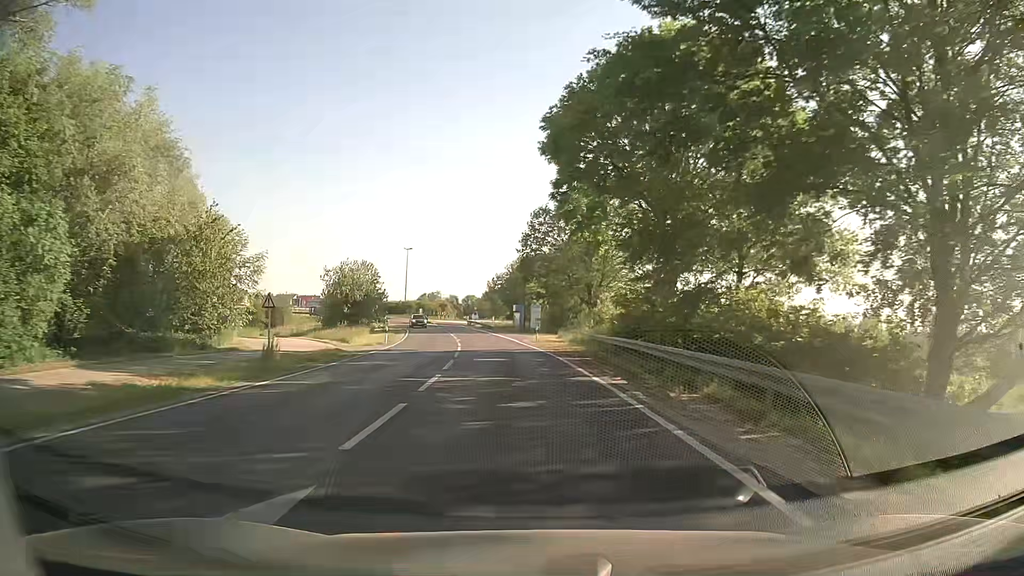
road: secondary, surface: asphalt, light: Day
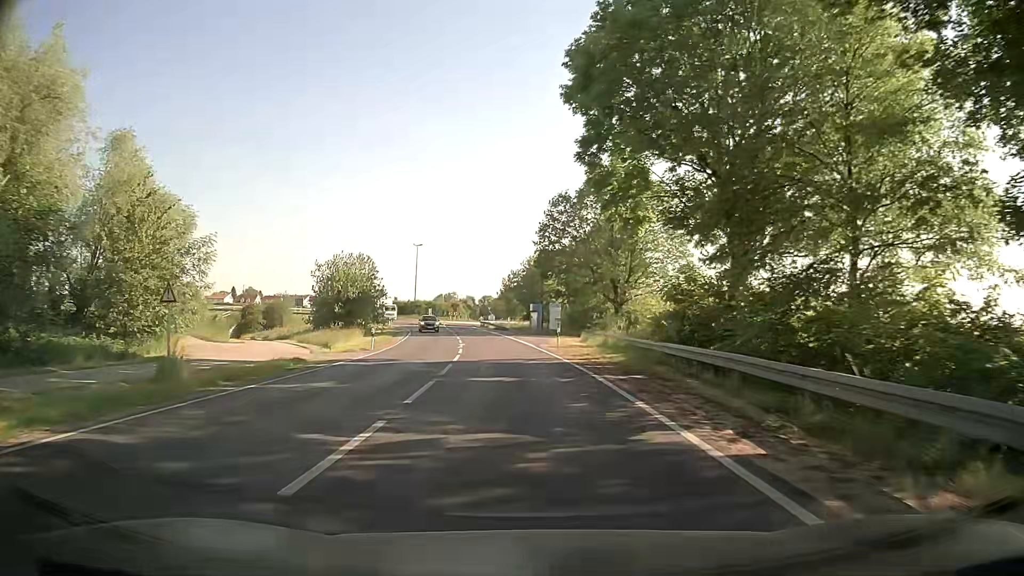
(-0.1, +8.1) m; -2°
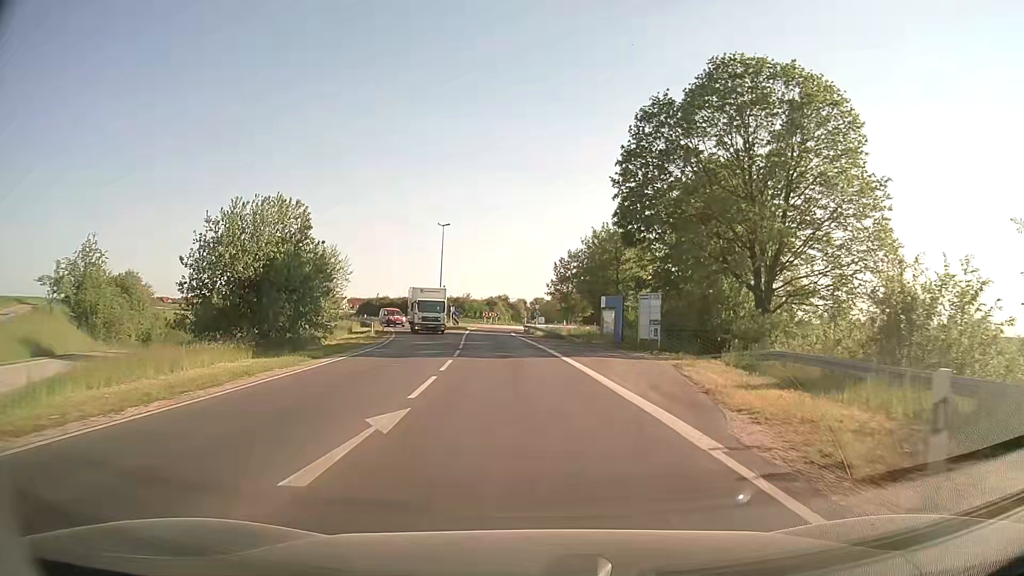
(-1.1, +29.1) m; -4°
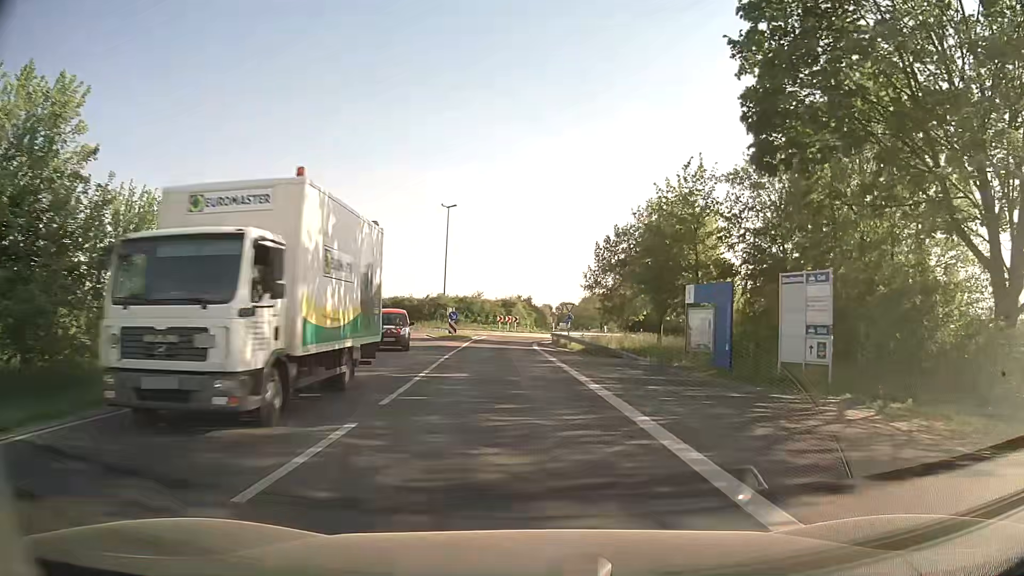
(-0.4, +19.2) m; -2°
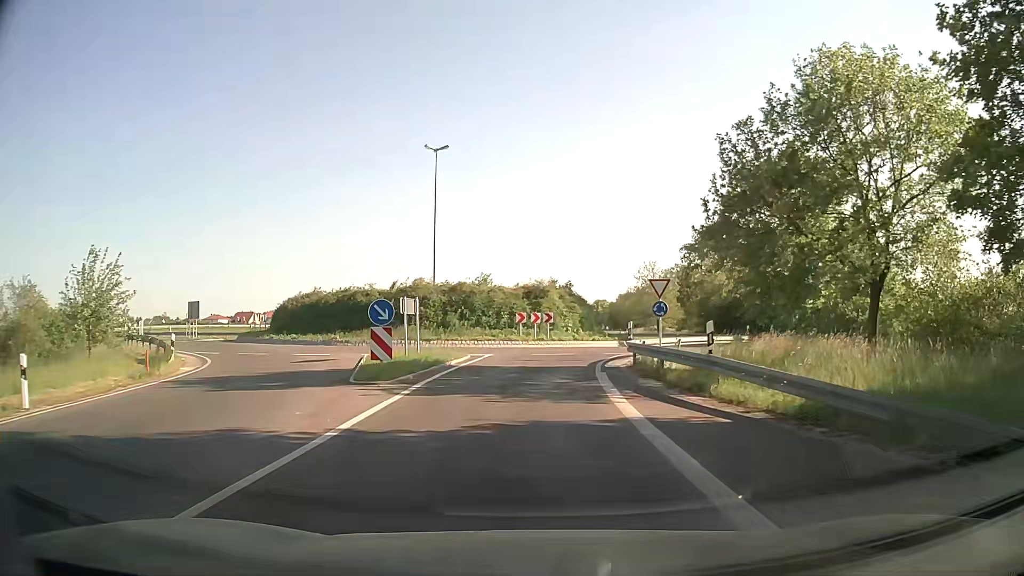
(-0.7, +26.1) m; -3°
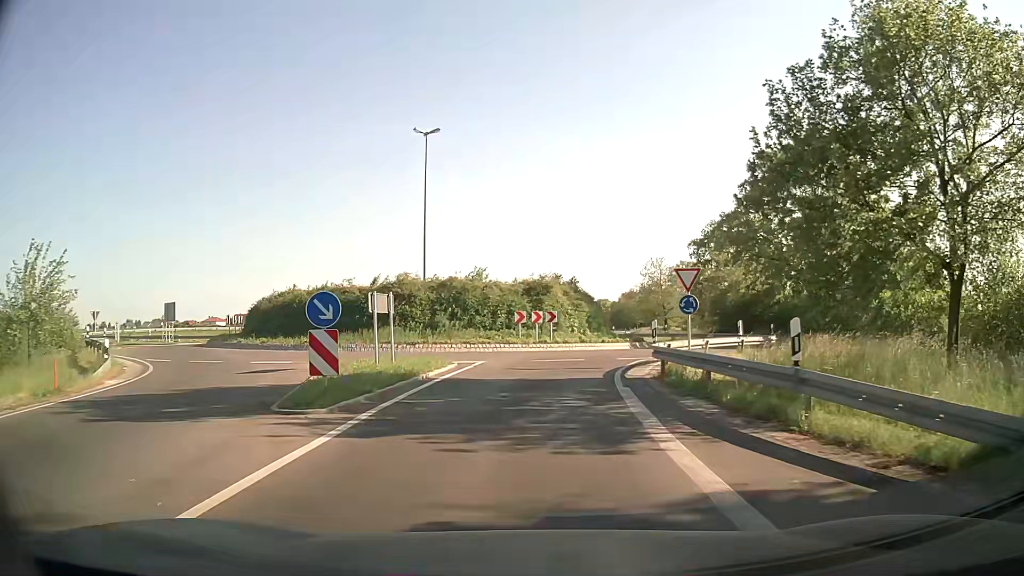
(0.0, +4.4) m; 0°
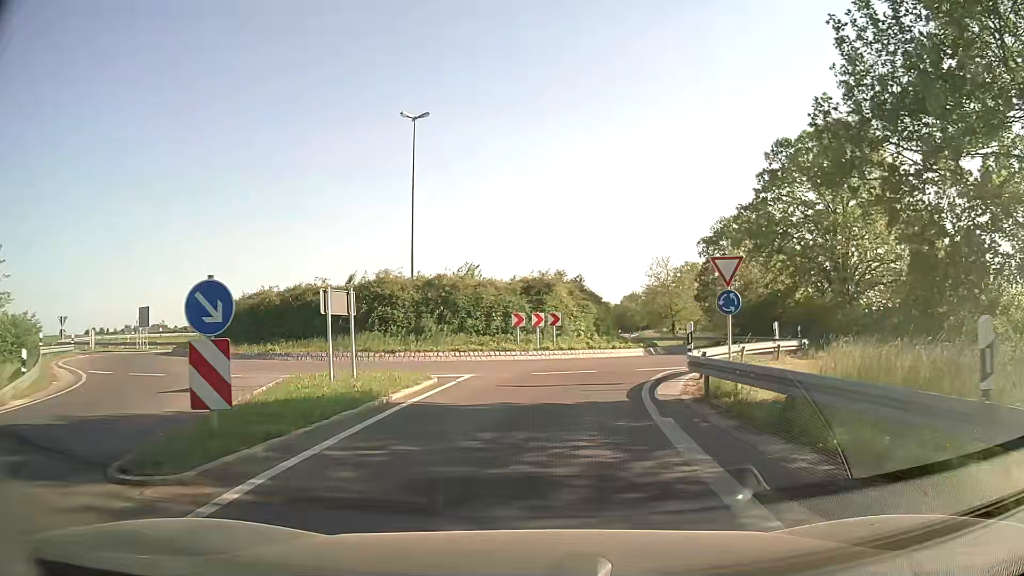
(0.0, +4.2) m; 0°
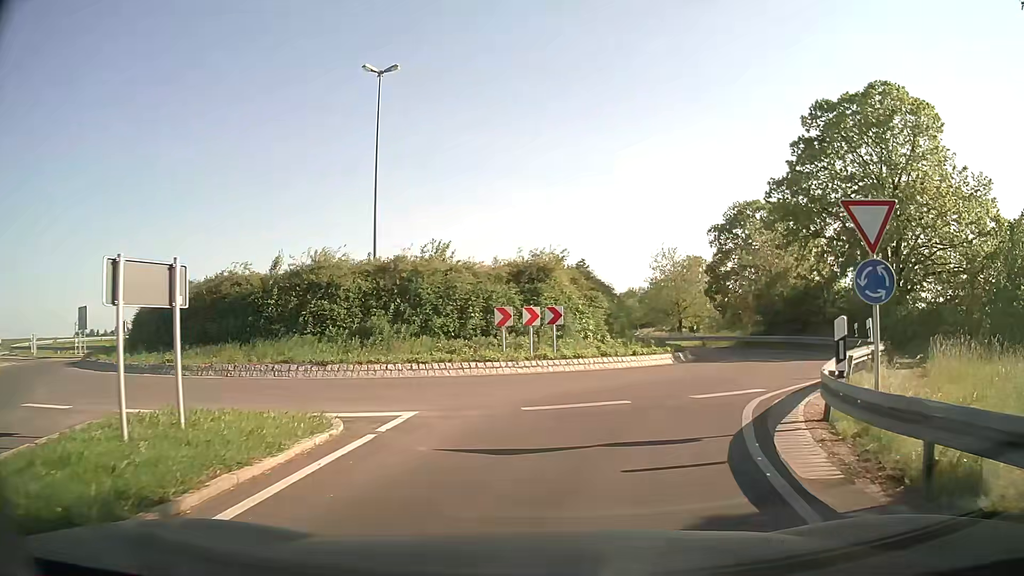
(-0.1, +7.4) m; -1°
(+1, +10) (+6, +19) (+10, +28) (+9, +38) (+6, +47) (+5, +57) (+6, +67) (+8, +77) (+10, +86) (+12, +96) m
